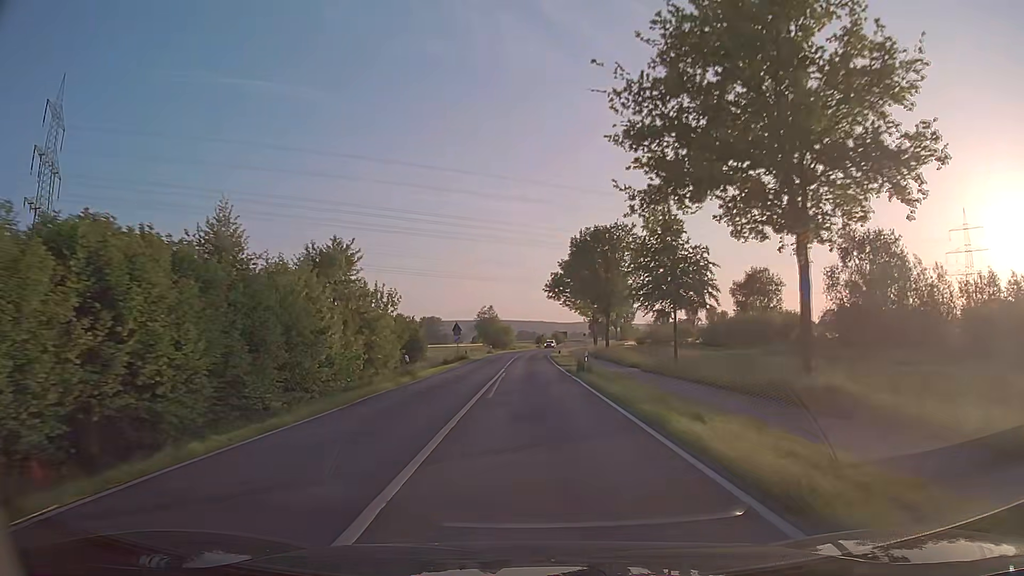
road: secondary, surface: asphalt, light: Day
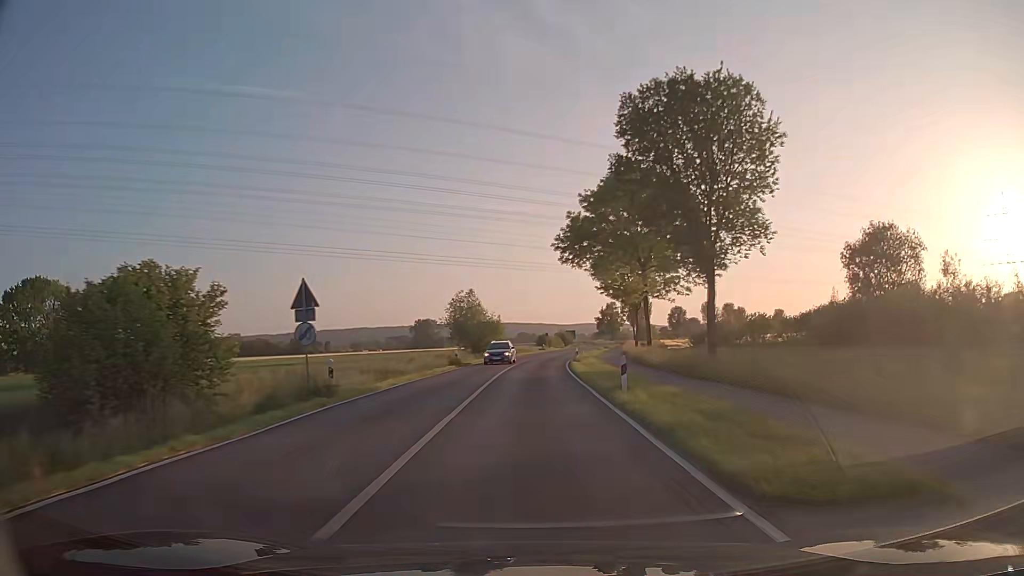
(+0.2, +37.2) m; 0°
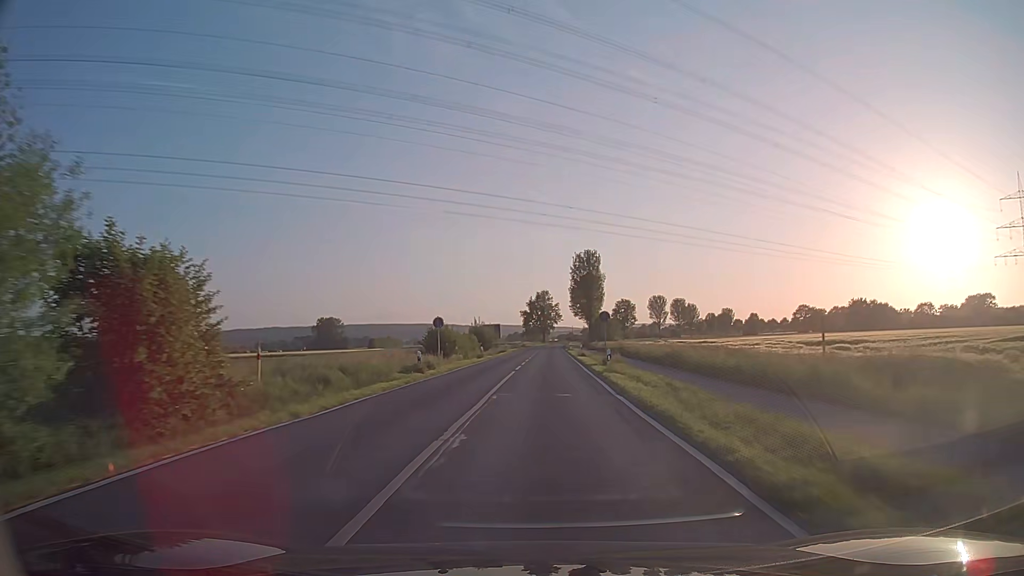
(+2.8, +66.0) m; +7°
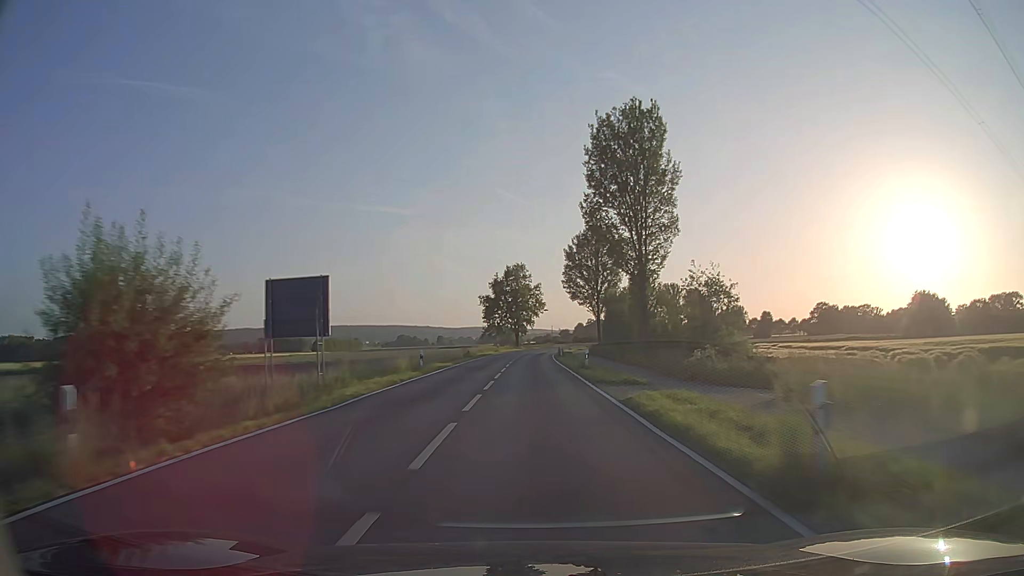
(+2.2, +72.6) m; +2°
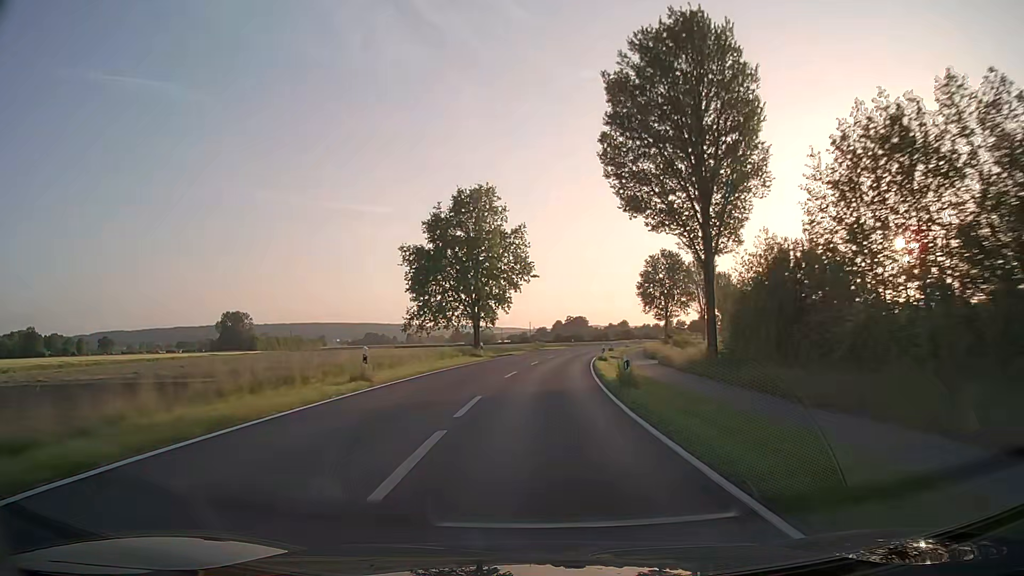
(+0.1, +61.6) m; +2°
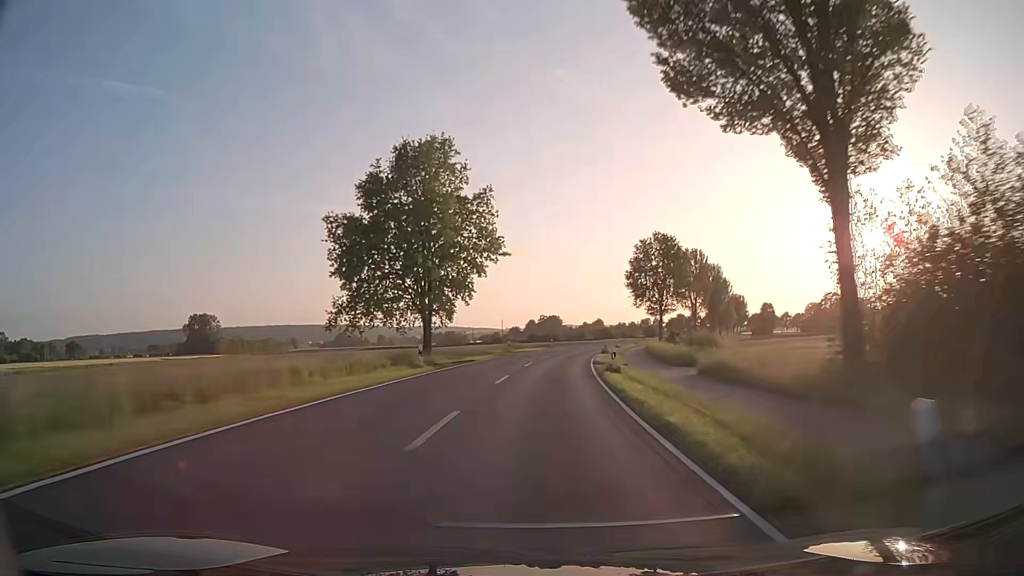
(+0.3, +15.6) m; +2°
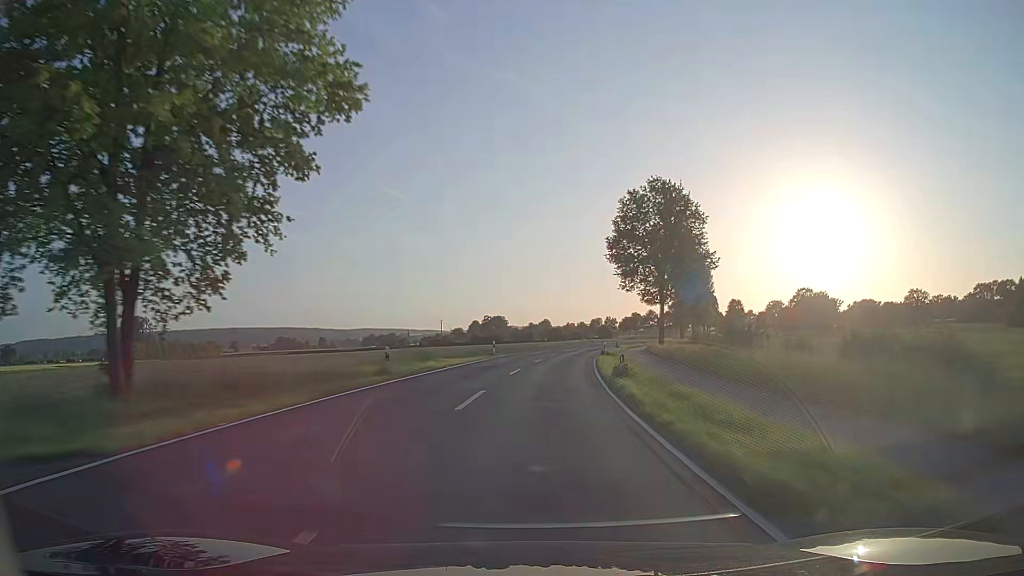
(+1.2, +31.4) m; +4°
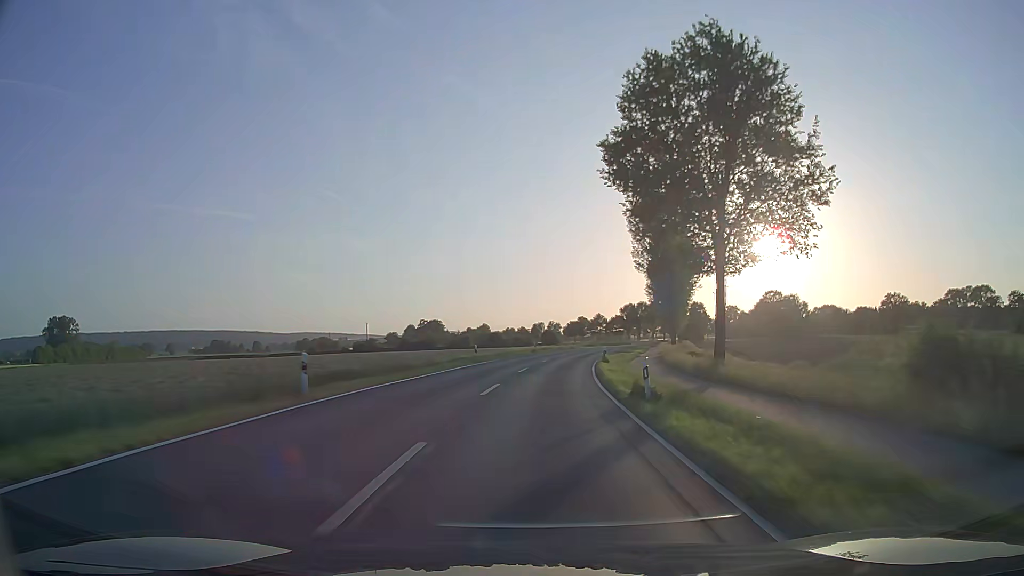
(+1.3, +31.7) m; +5°
